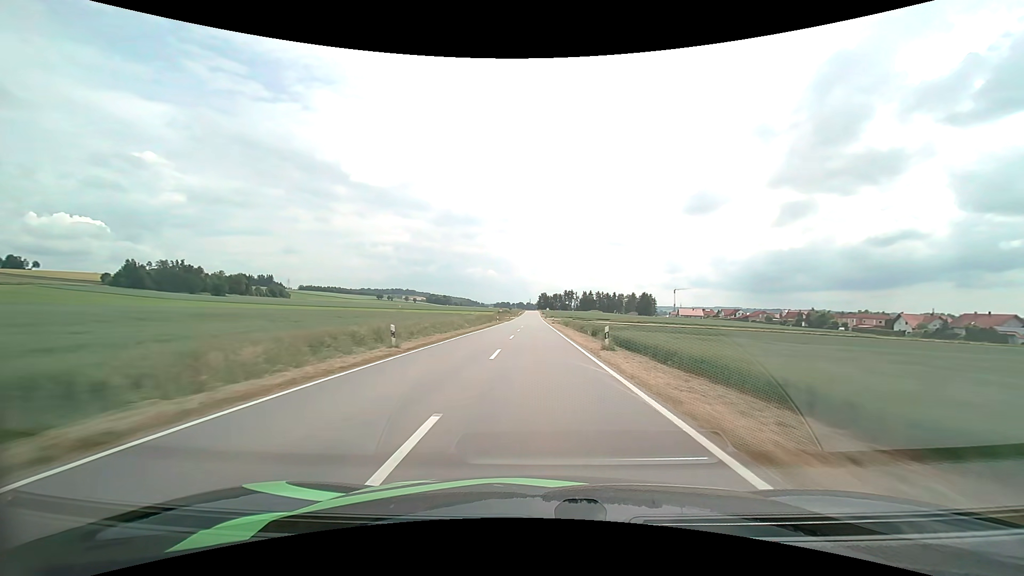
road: tertiary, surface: asphalt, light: Day
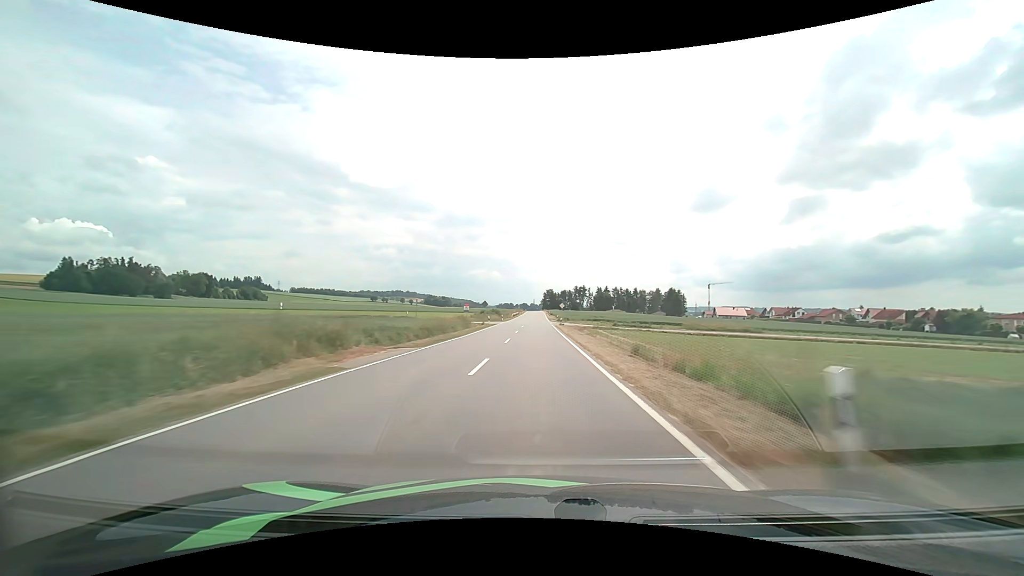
(-0.2, +66.2) m; 0°
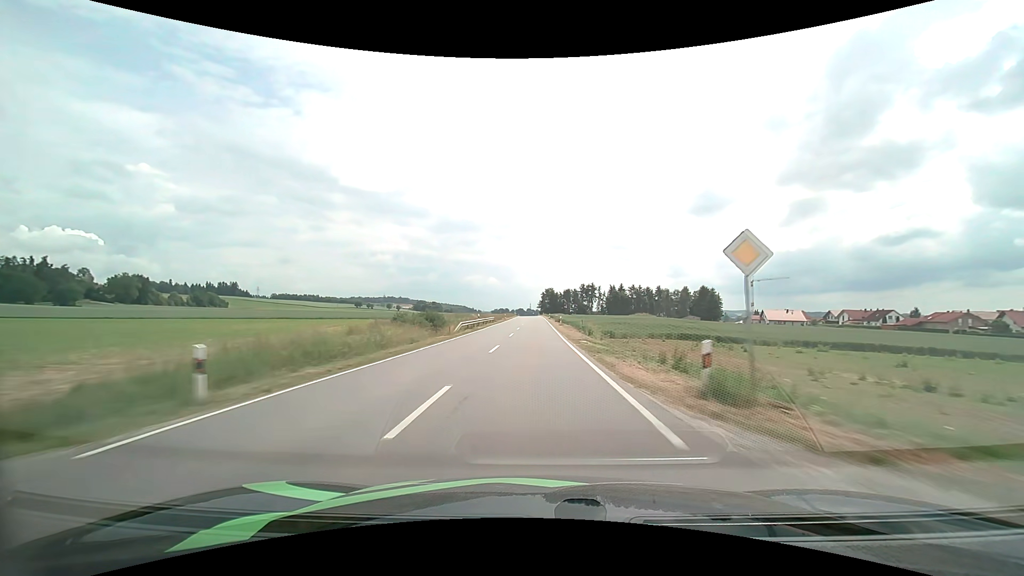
(0.0, +67.8) m; 0°
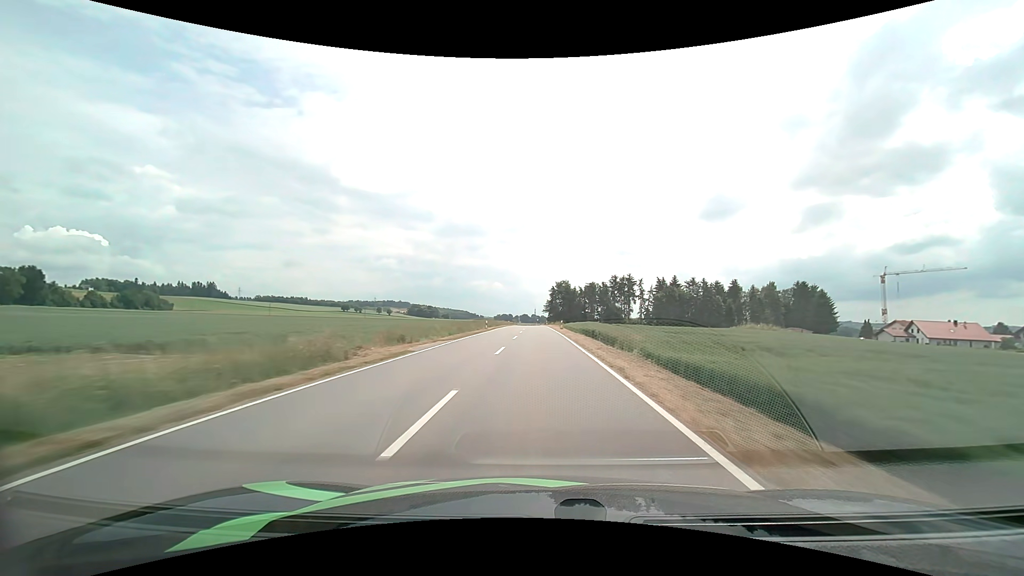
(-0.6, +88.0) m; -1°
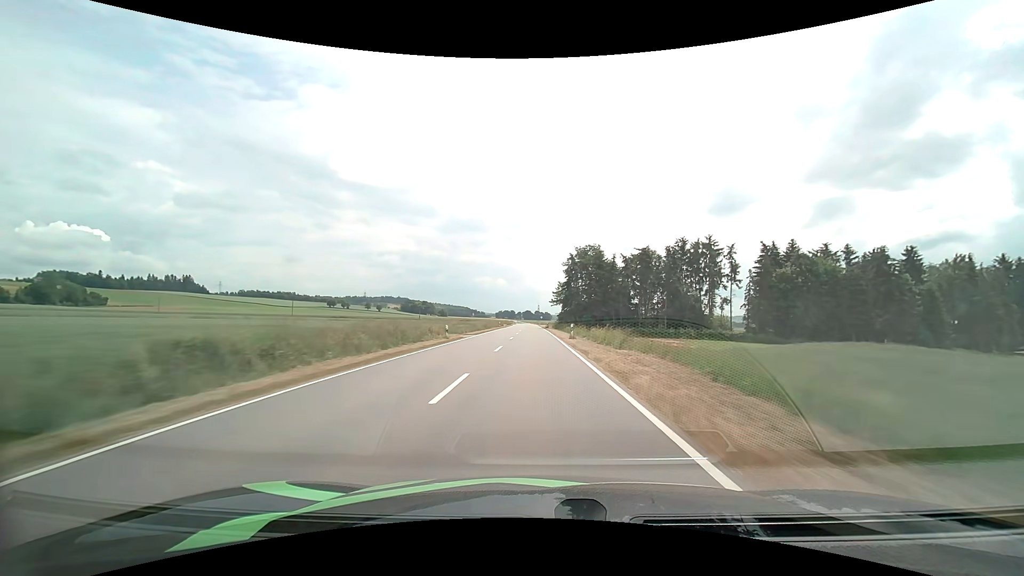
(-0.1, +71.9) m; 0°
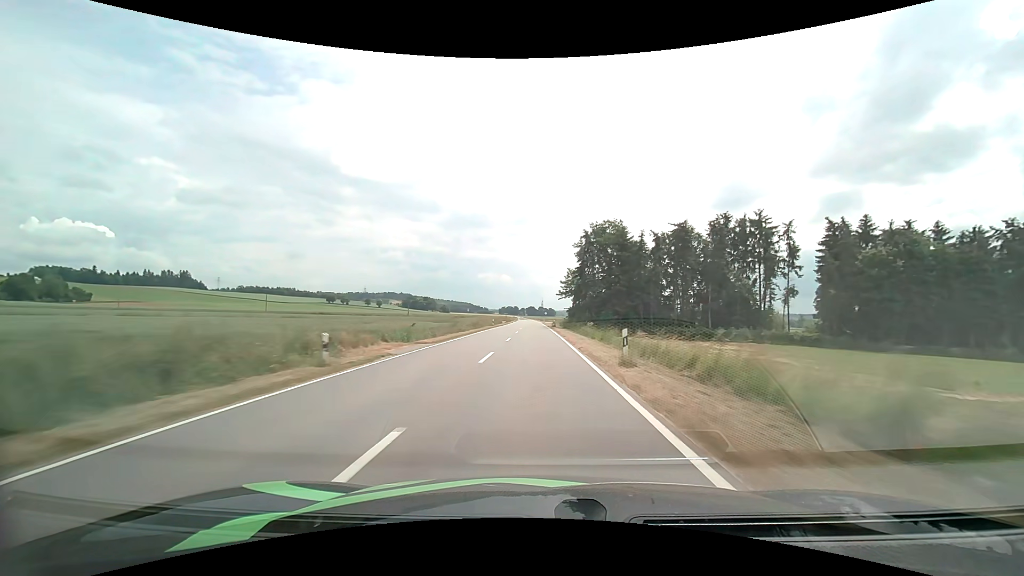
(-0.1, +18.1) m; 0°
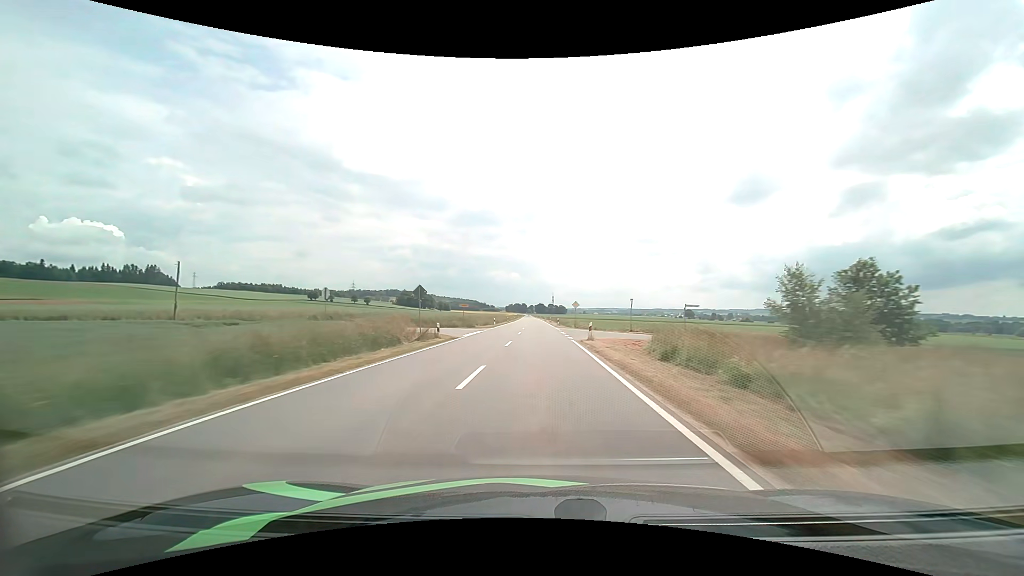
(-0.9, +92.5) m; -1°
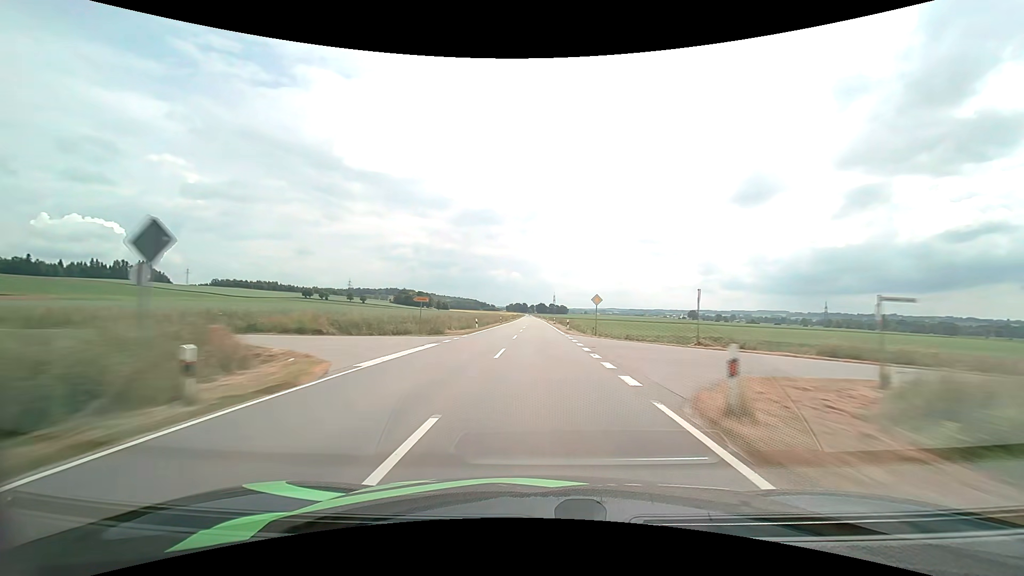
(0.0, +18.8) m; 0°
(0, +10) (0, +20) (0, +30) (0, +40) (0, +50) (0, +60) (0, +70) (0, +80) (0, +90) (-1, +100) m
